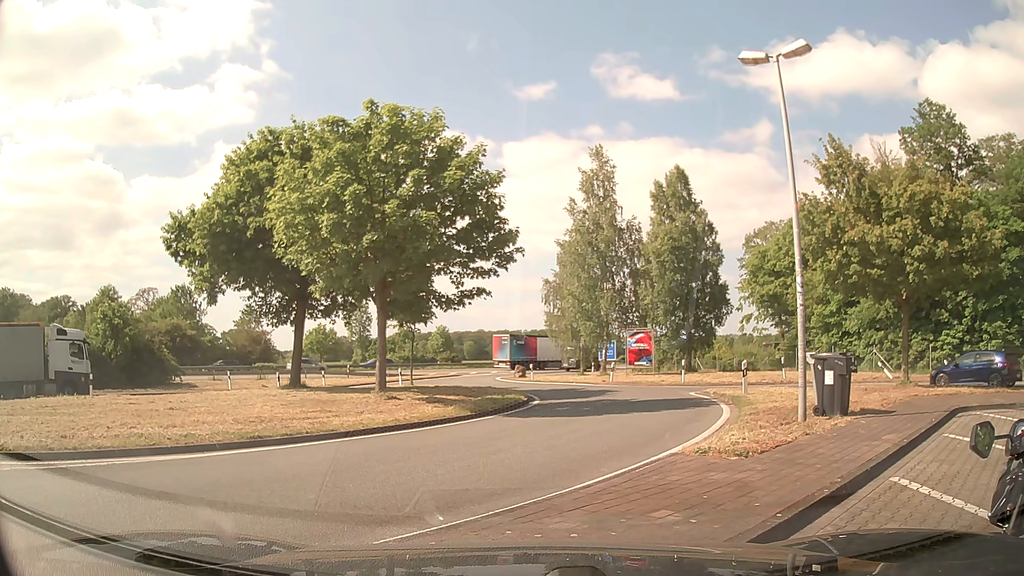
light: Day
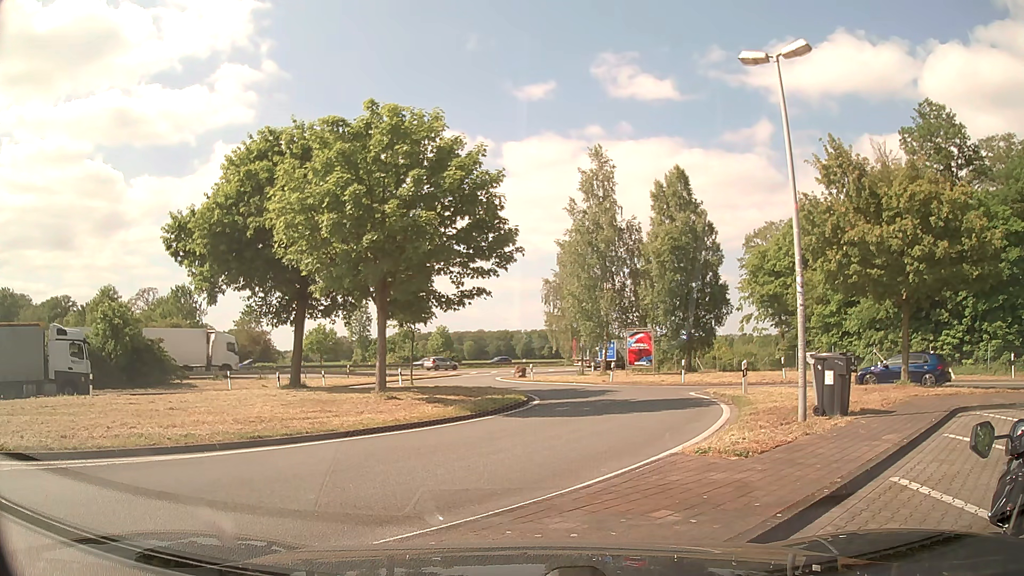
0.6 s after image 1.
(0.0, 0.0) m; 0°
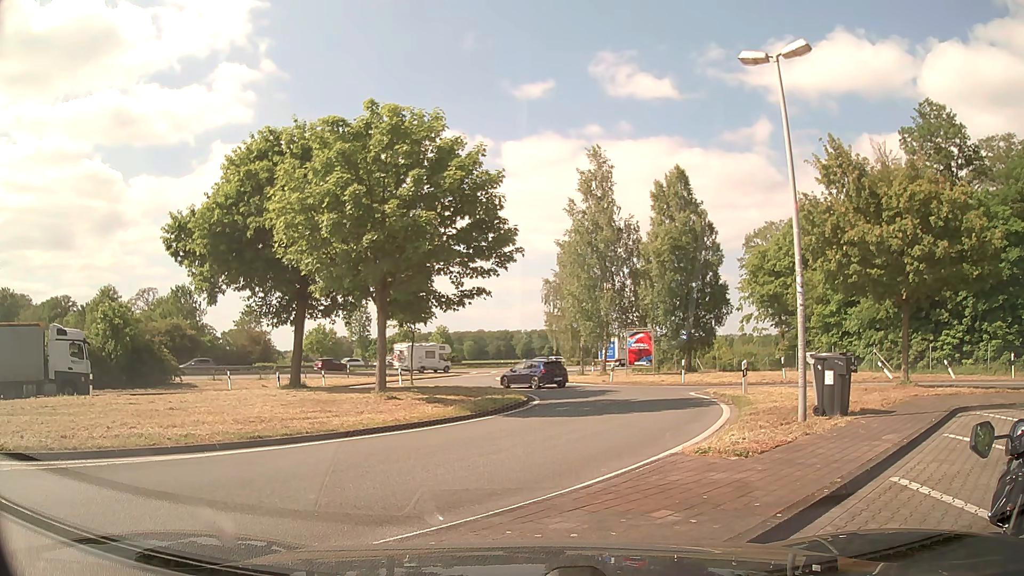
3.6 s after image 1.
(0.0, 0.0) m; 0°
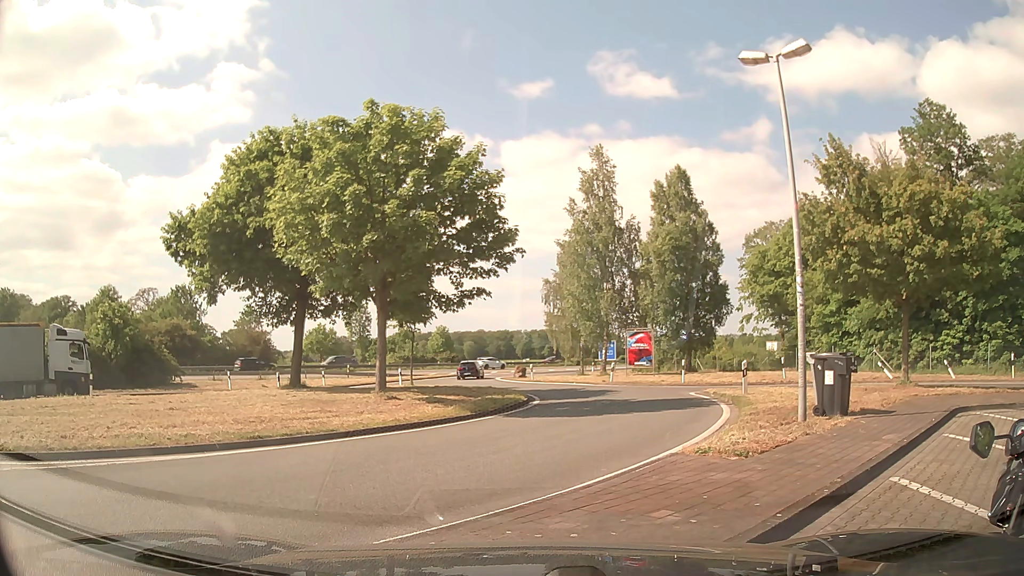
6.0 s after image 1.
(0.0, 0.0) m; 0°
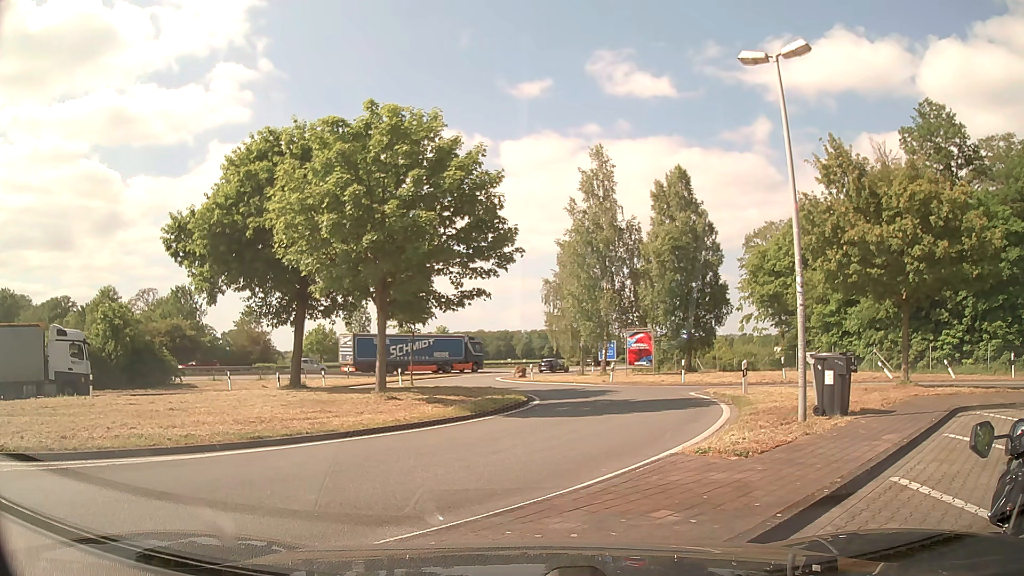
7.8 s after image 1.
(0.0, 0.0) m; 0°
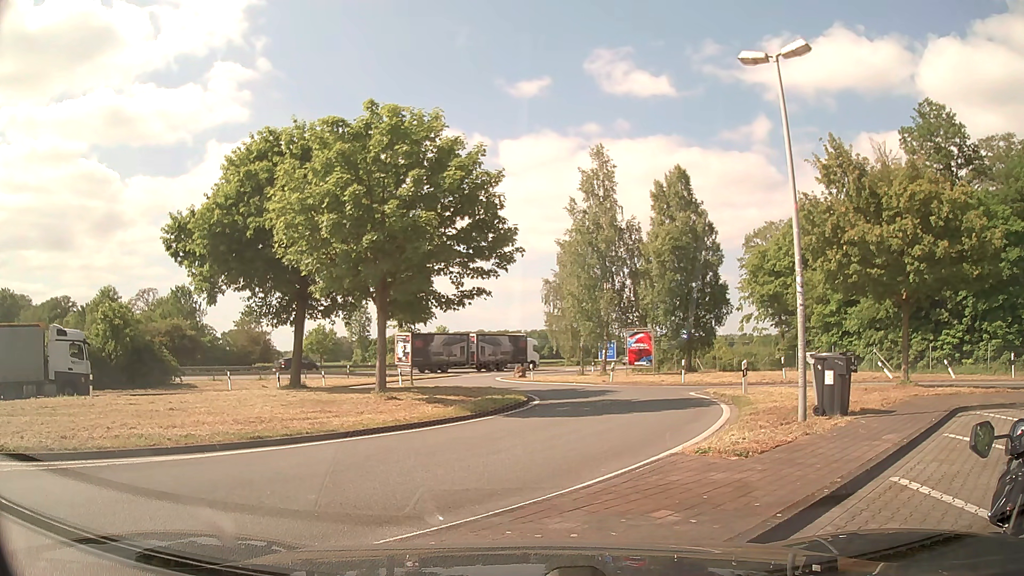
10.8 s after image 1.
(0.0, 0.0) m; 0°
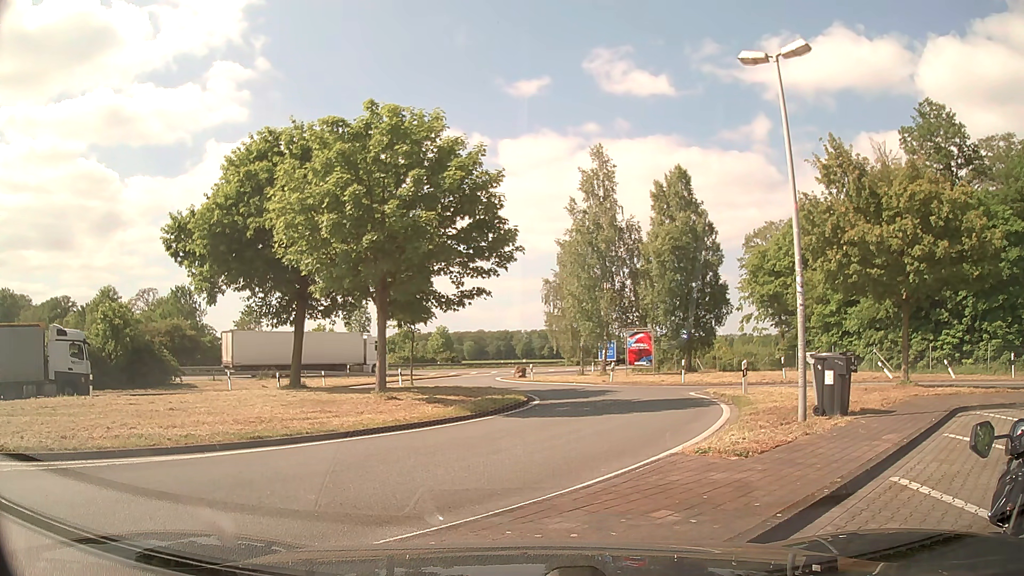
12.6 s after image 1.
(0.0, 0.0) m; 0°
